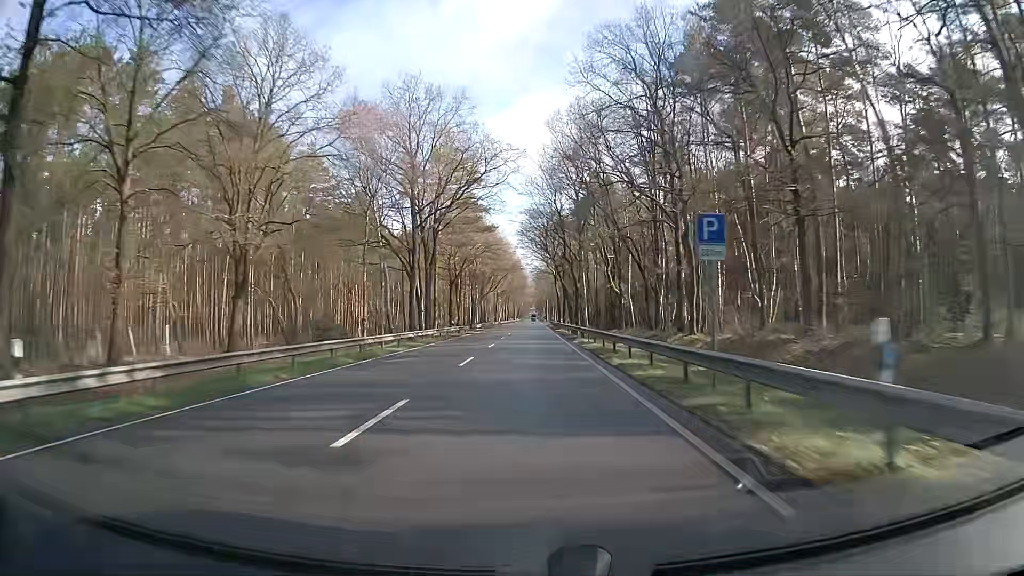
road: primary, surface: asphalt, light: Day
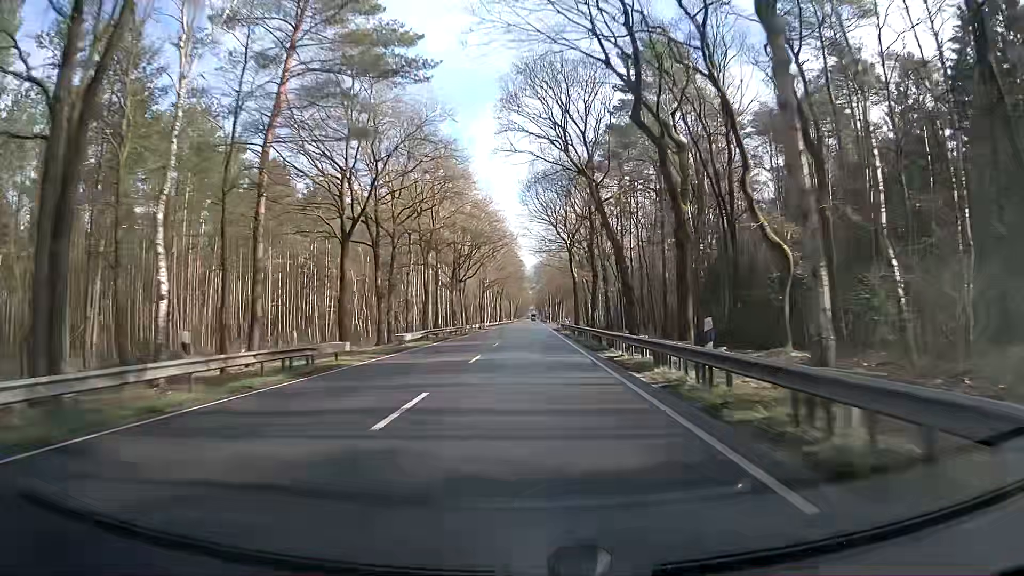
(-0.6, +47.3) m; -1°
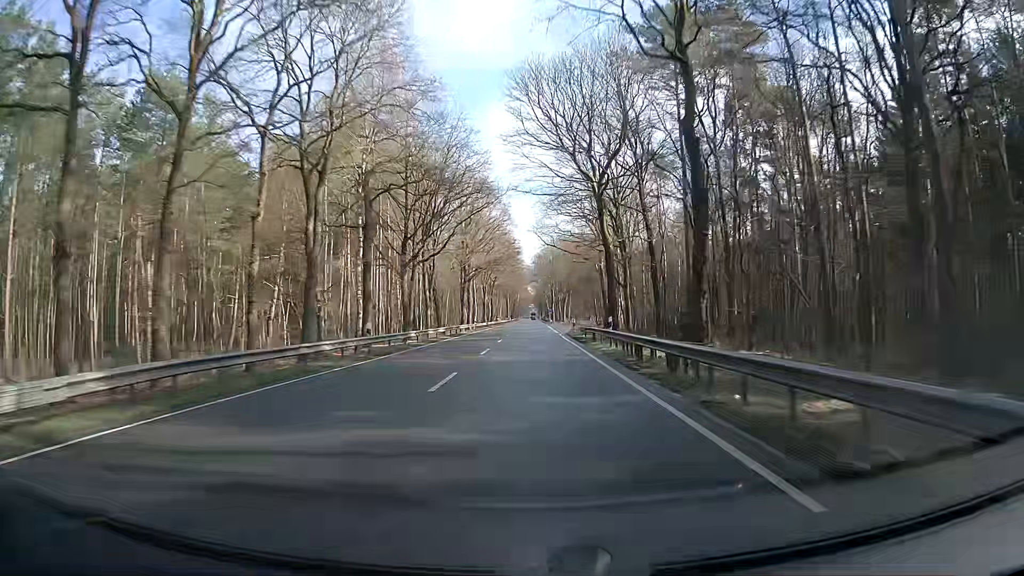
(+0.2, +32.1) m; +1°
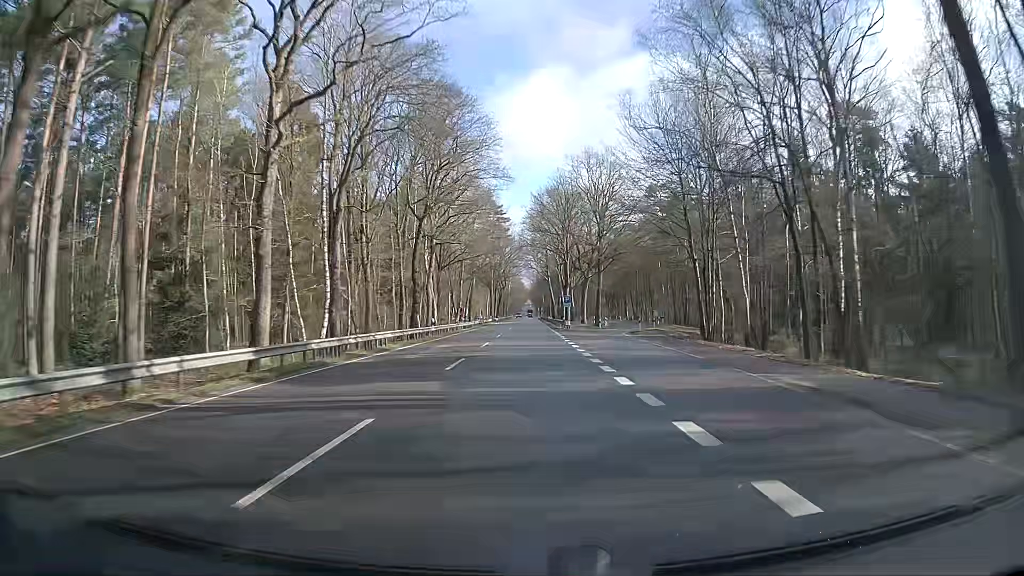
(-0.4, +79.8) m; 0°
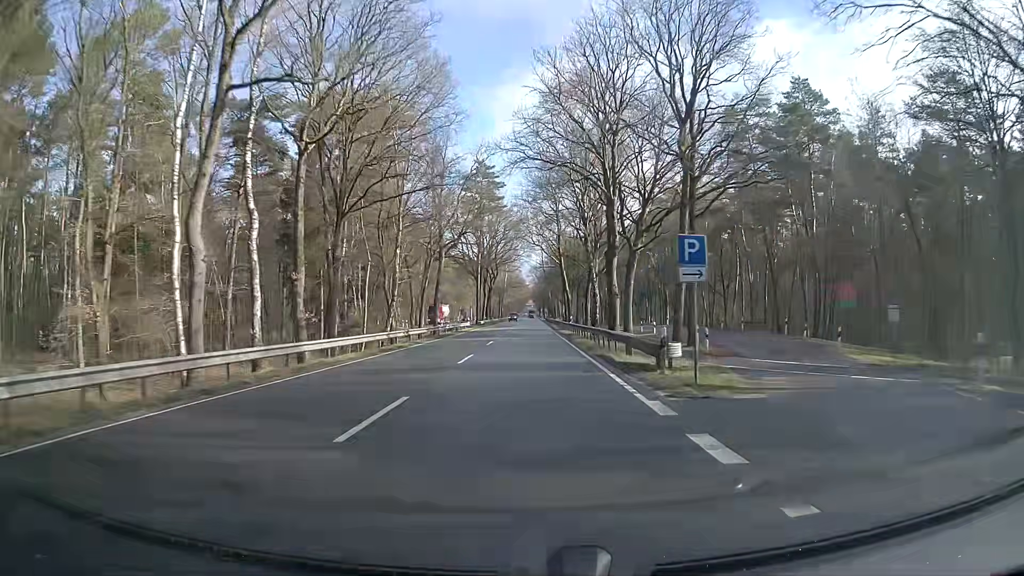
(-0.1, +45.5) m; -1°
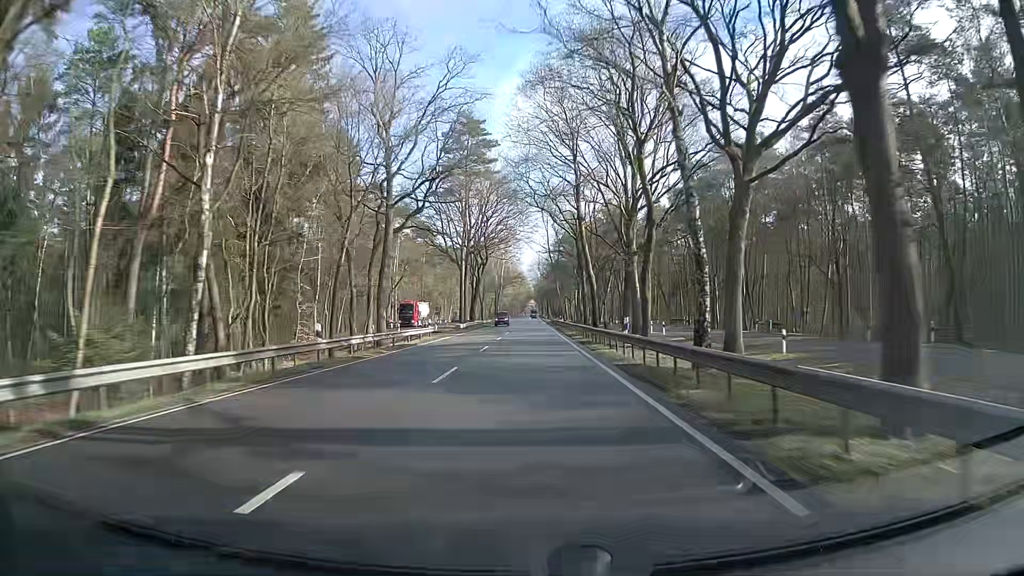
(+0.1, +29.5) m; 0°
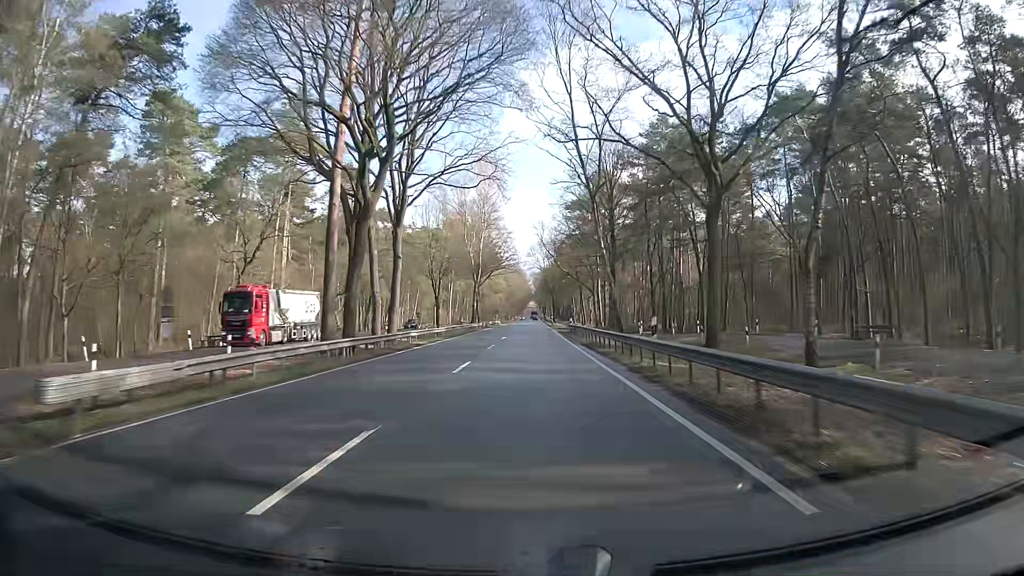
(-0.1, +57.5) m; 0°
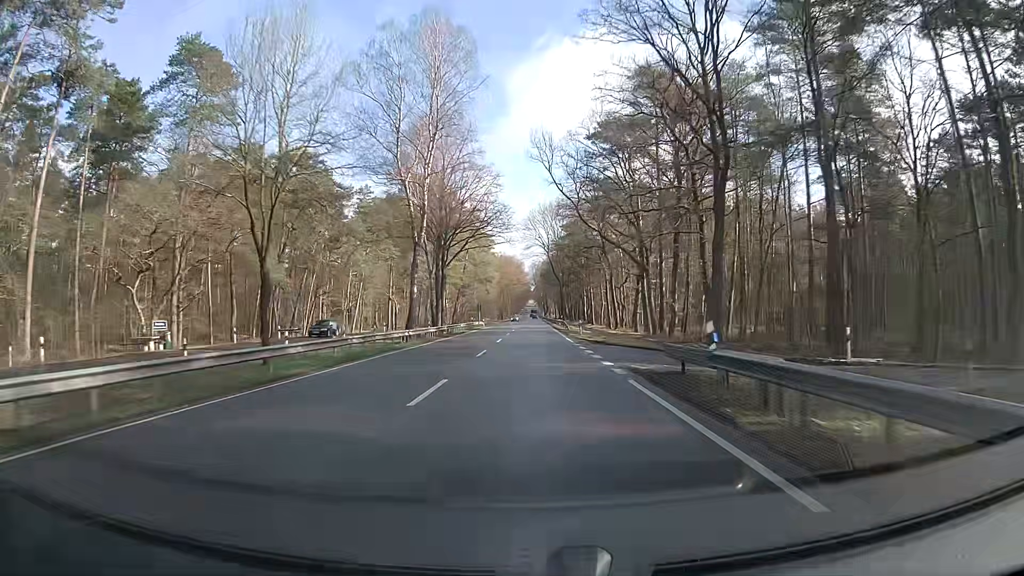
(-0.1, +43.2) m; 0°
(0, +10) (0, +20) (0, +30) (0, +40) (0, +50) (0, +60) (0, +70) (0, +80) (0, +90) (0, +100) m
